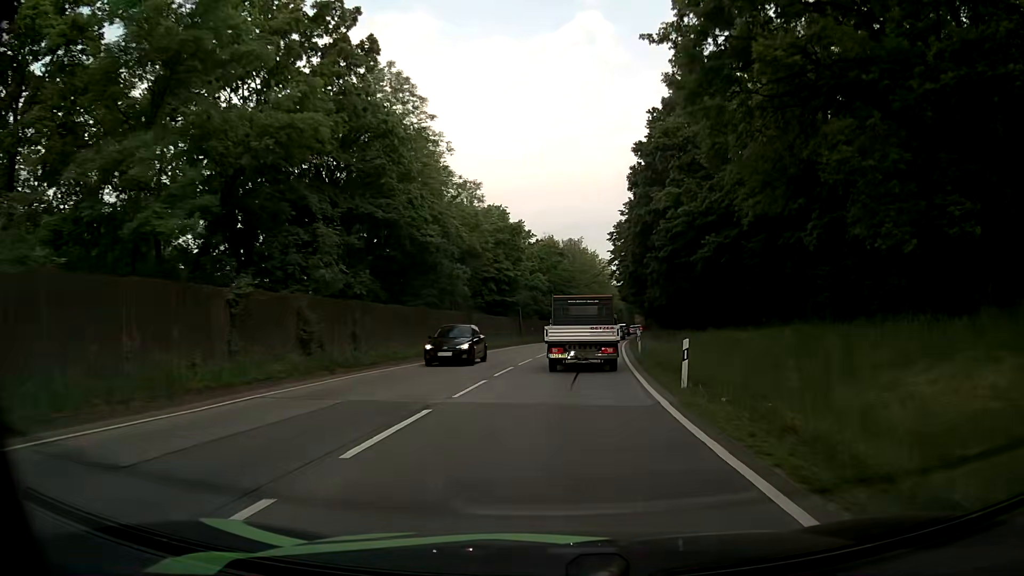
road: primary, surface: asphalt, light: Day
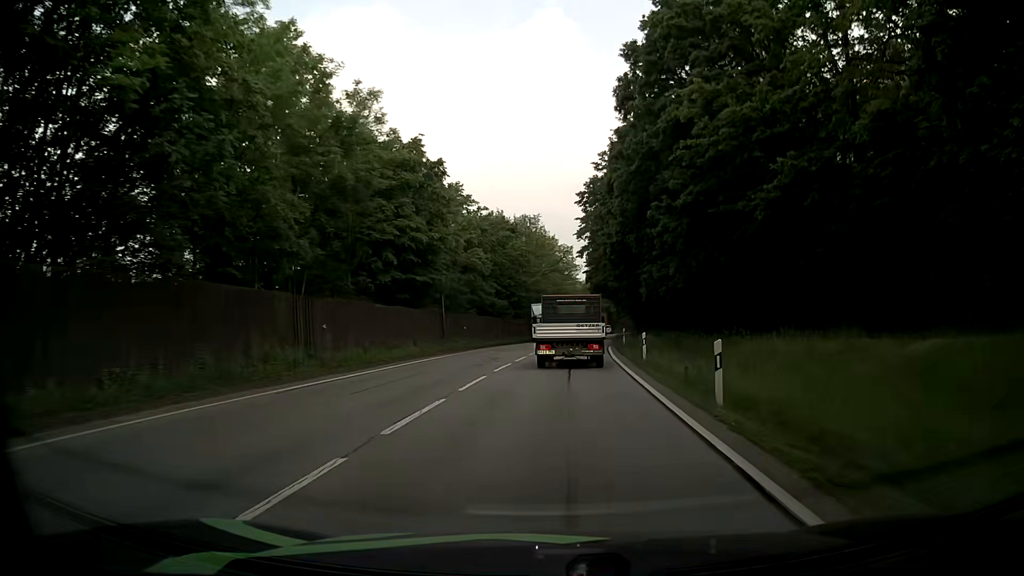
(+0.8, +21.5) m; +4°
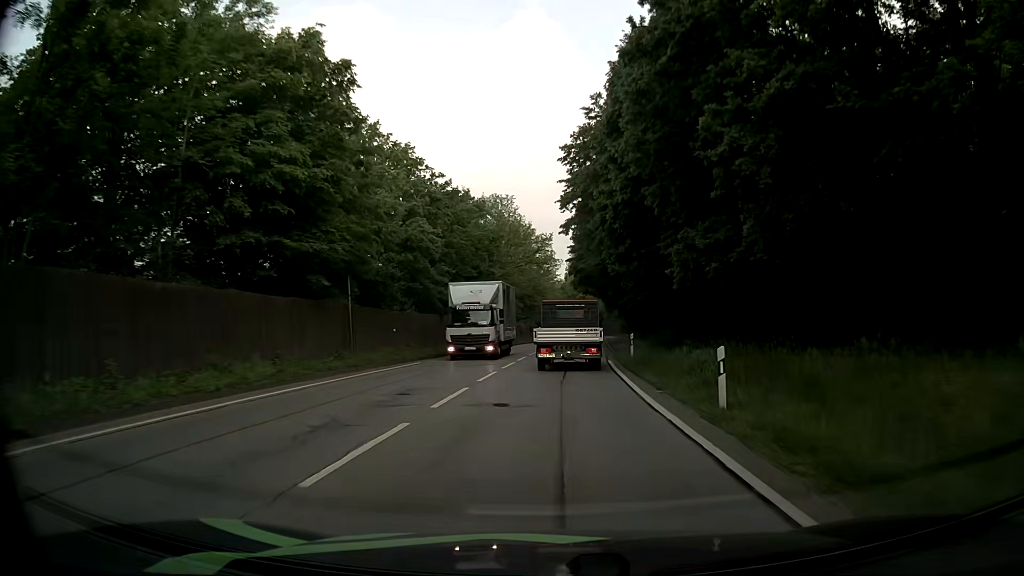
(+0.2, +14.2) m; +1°
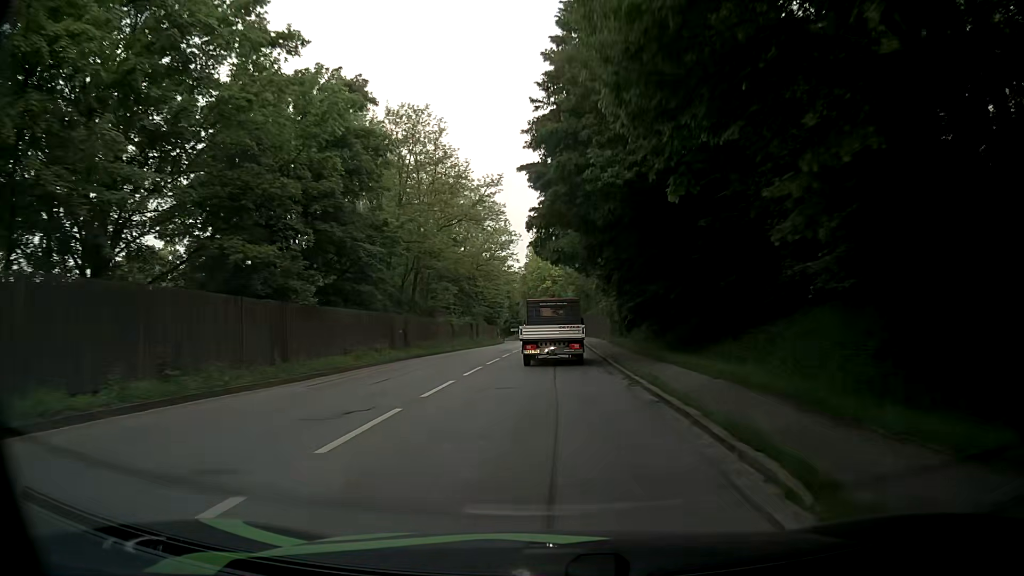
(+1.2, +28.4) m; +5°
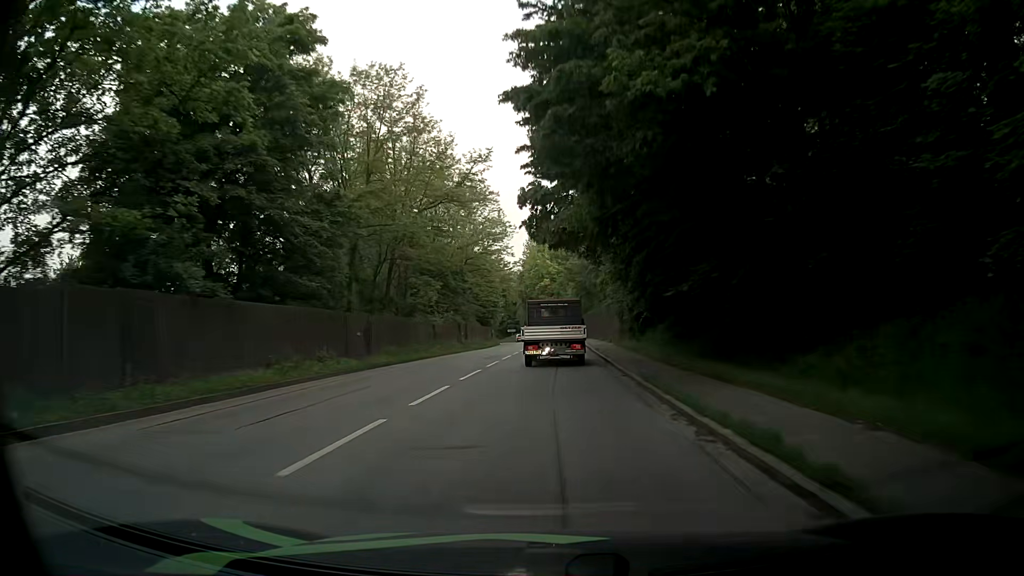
(-0.2, +7.1) m; -1°
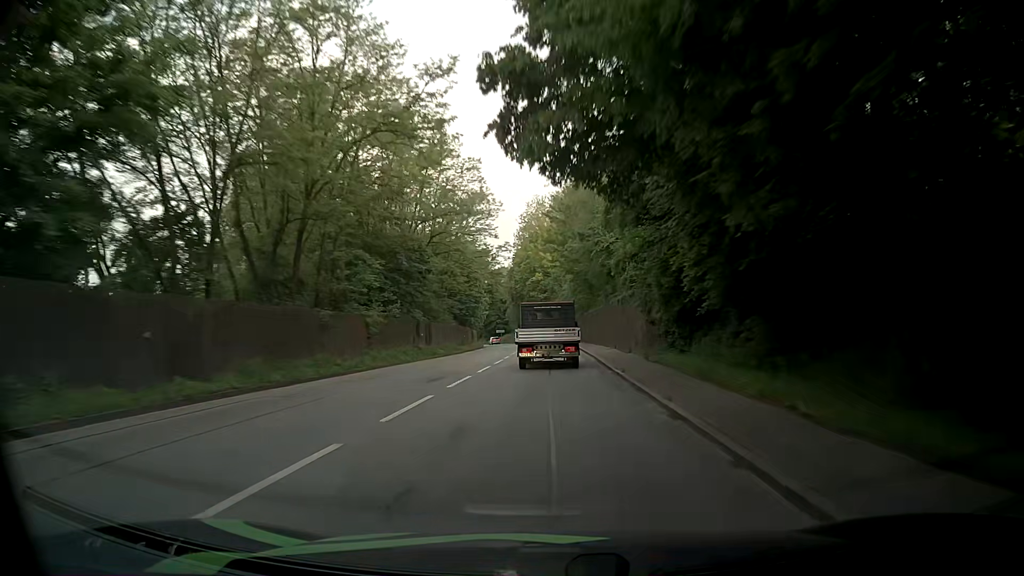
(+0.1, +14.3) m; 0°
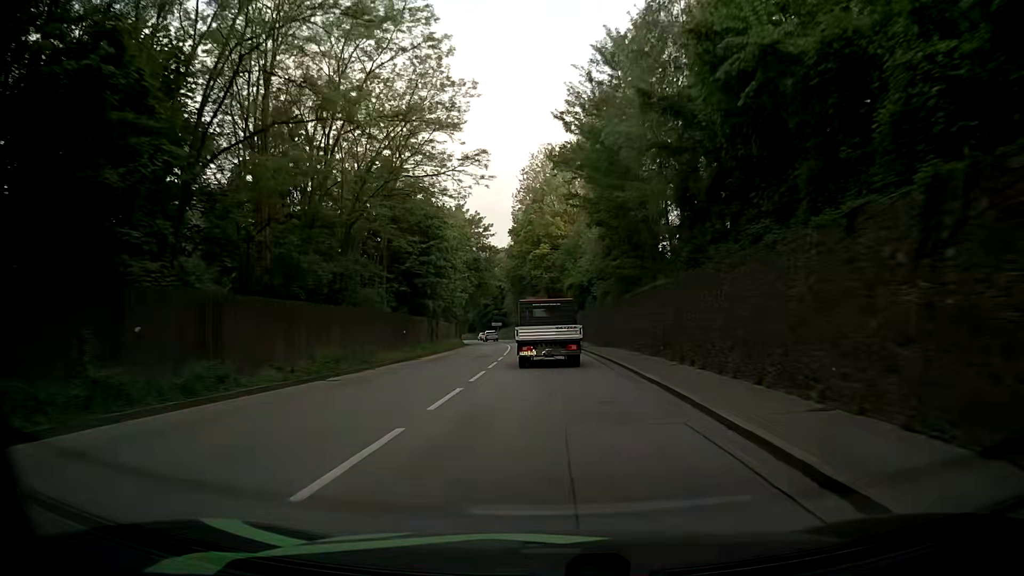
(0.0, +28.8) m; 0°
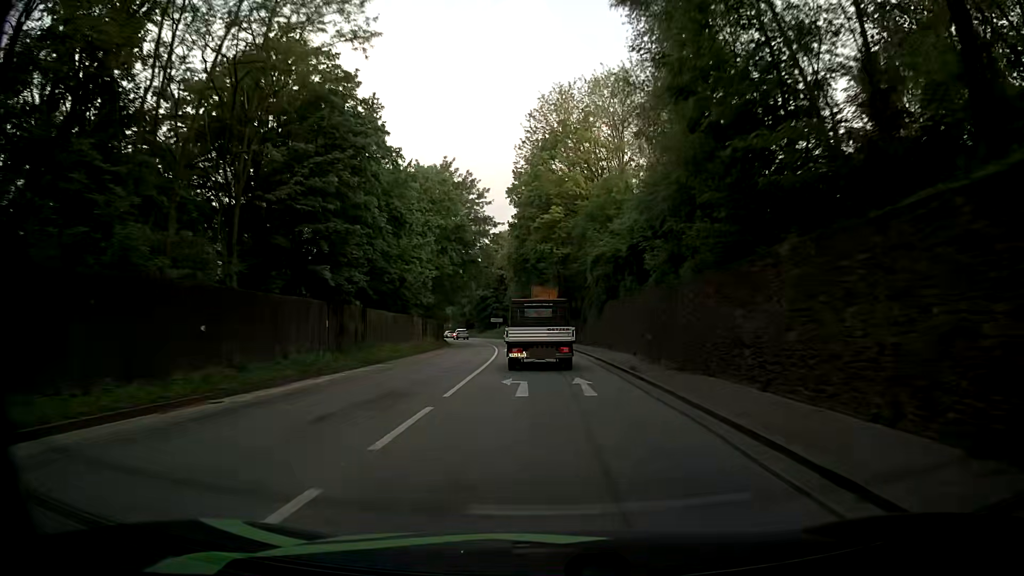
(0.0, +21.8) m; 0°
(0, +10) (-1, +20) (-1, +30) (-2, +40) (-2, +50) (-3, +60) (-5, +70) (-7, +80) (-9, +89) (-12, +99) m
